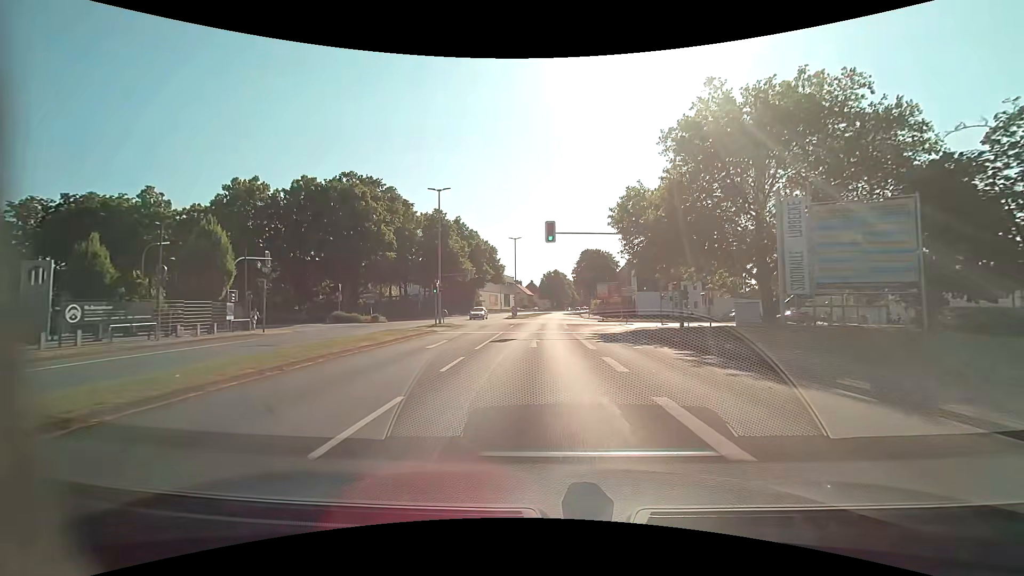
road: primary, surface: asphalt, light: Day
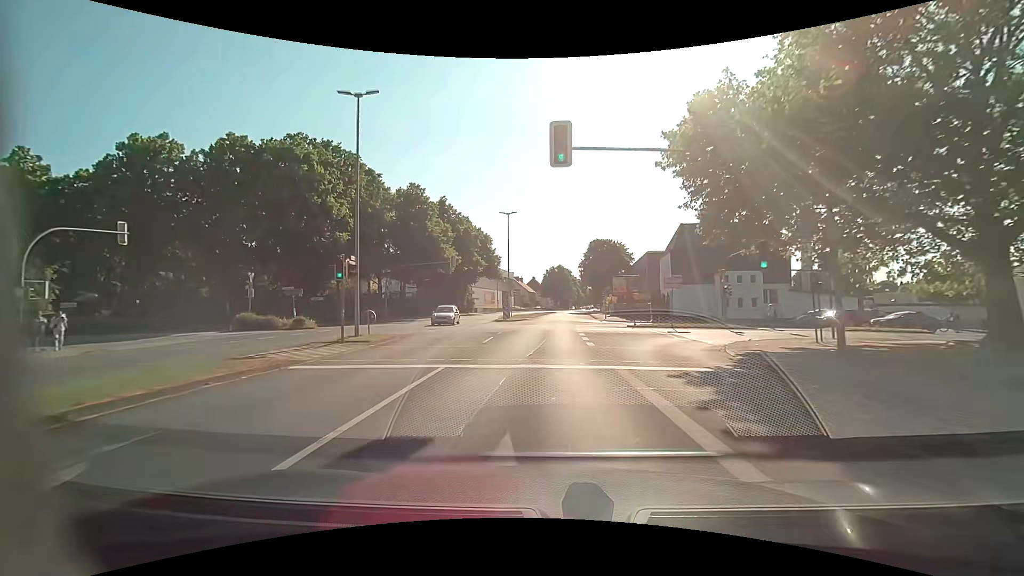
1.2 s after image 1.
(0.0, +16.6) m; 0°
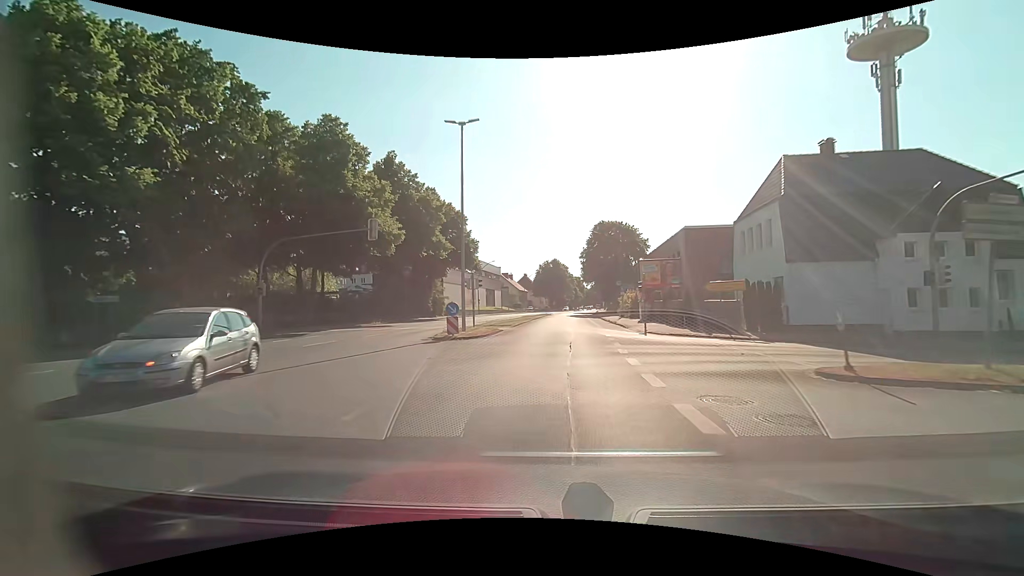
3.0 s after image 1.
(0.0, +24.1) m; +1°
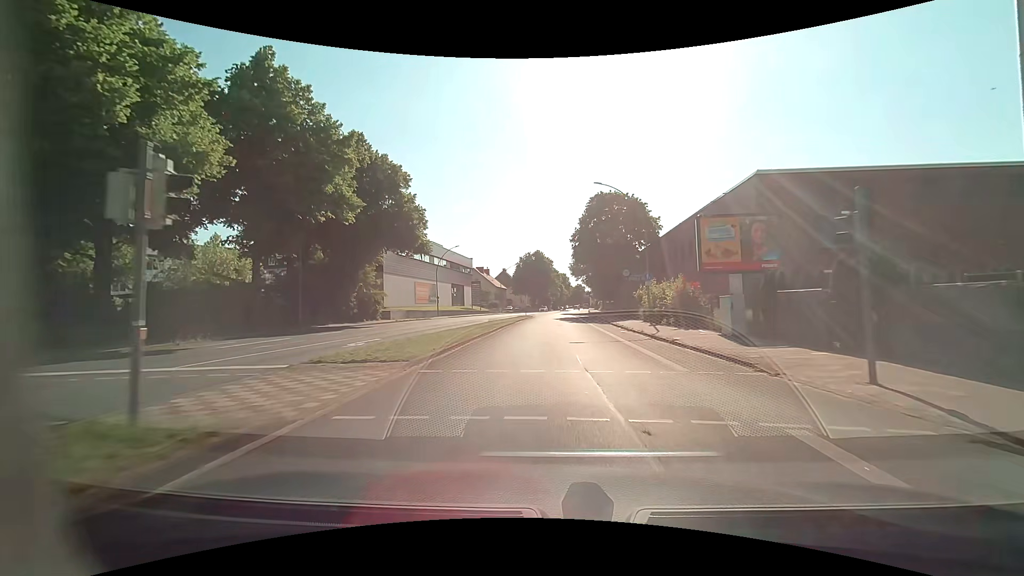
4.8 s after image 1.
(+0.4, +22.4) m; +2°
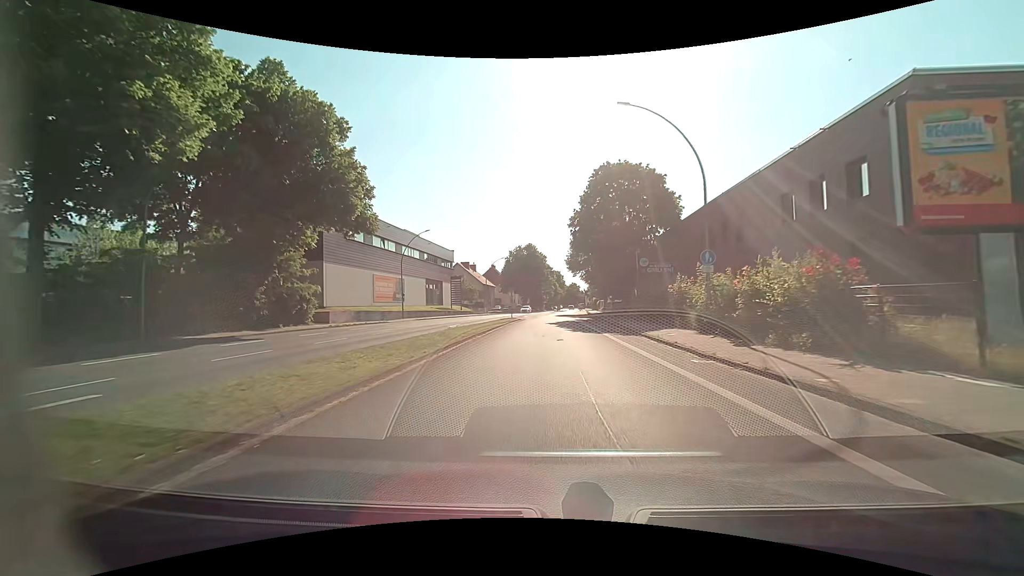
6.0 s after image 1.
(0.0, +14.1) m; 0°
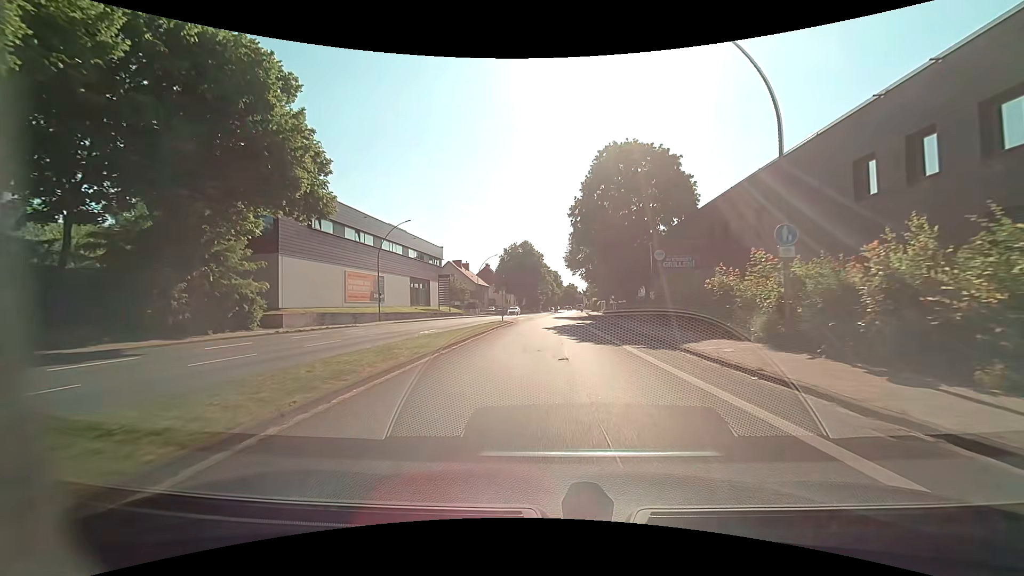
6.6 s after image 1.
(0.0, +7.0) m; +1°
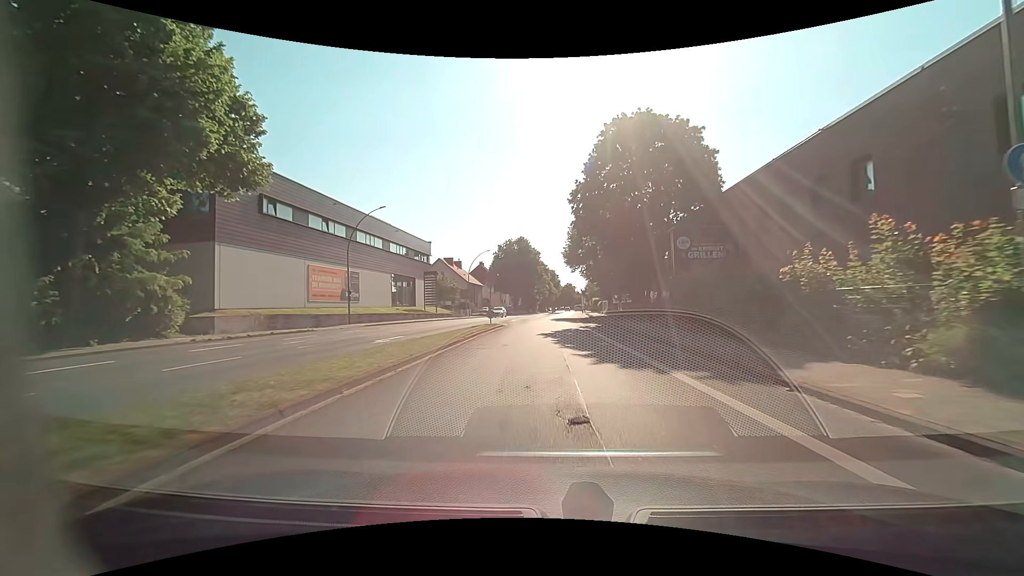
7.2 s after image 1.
(0.0, +7.0) m; 0°
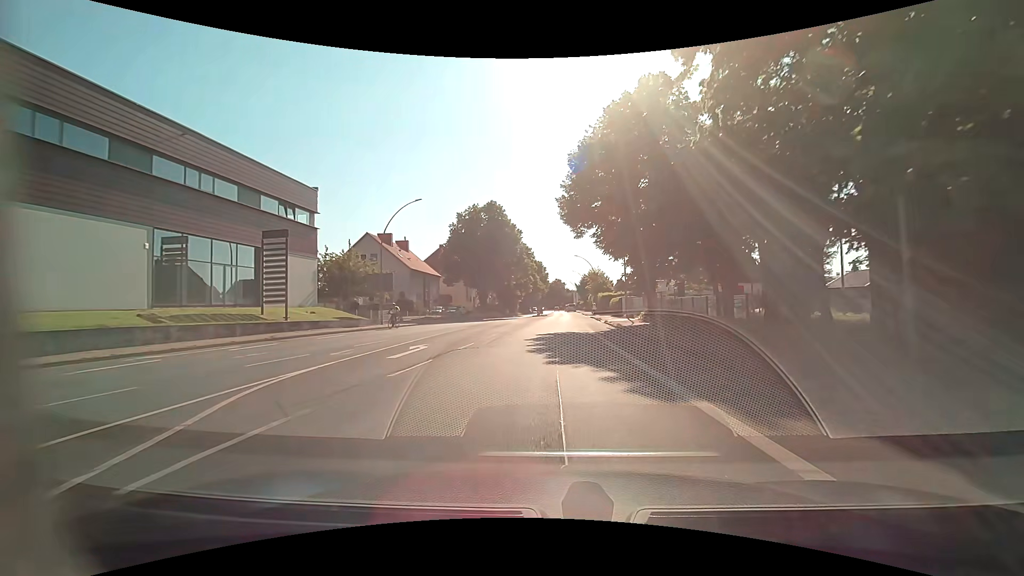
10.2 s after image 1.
(+0.4, +35.6) m; +1°
(0, +10) (0, +20) (+1, +30) (+1, +40) (+2, +50) (+2, +60) (+3, +70) (+3, +80) (+3, +90) (+3, +100) m
